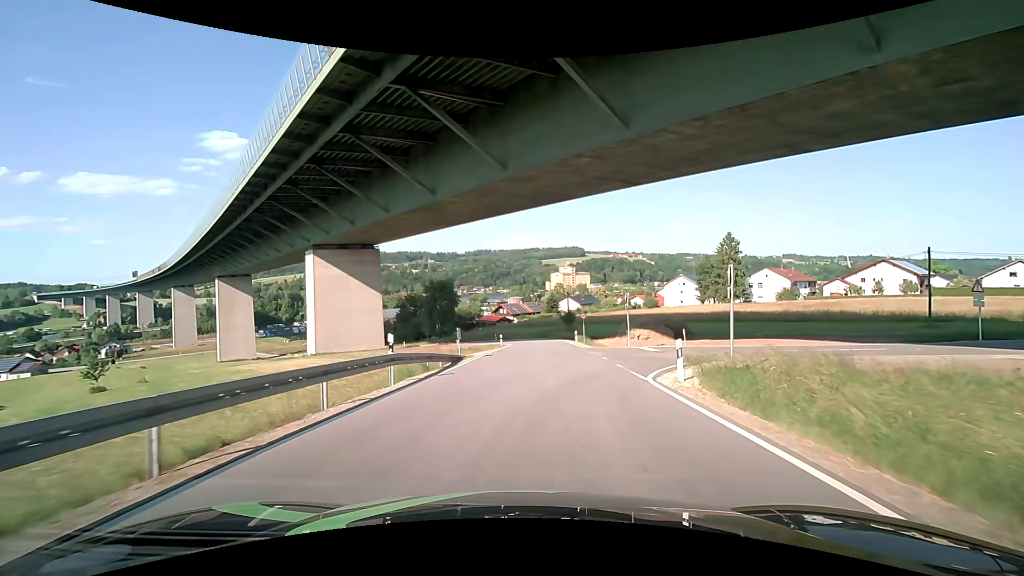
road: unclassified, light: Day
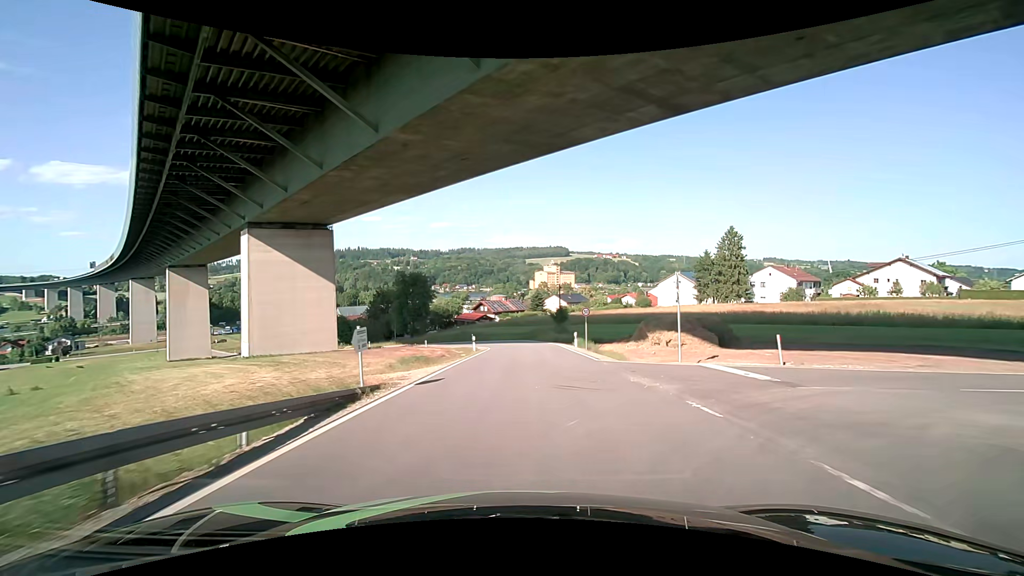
(+0.1, +12.7) m; +2°
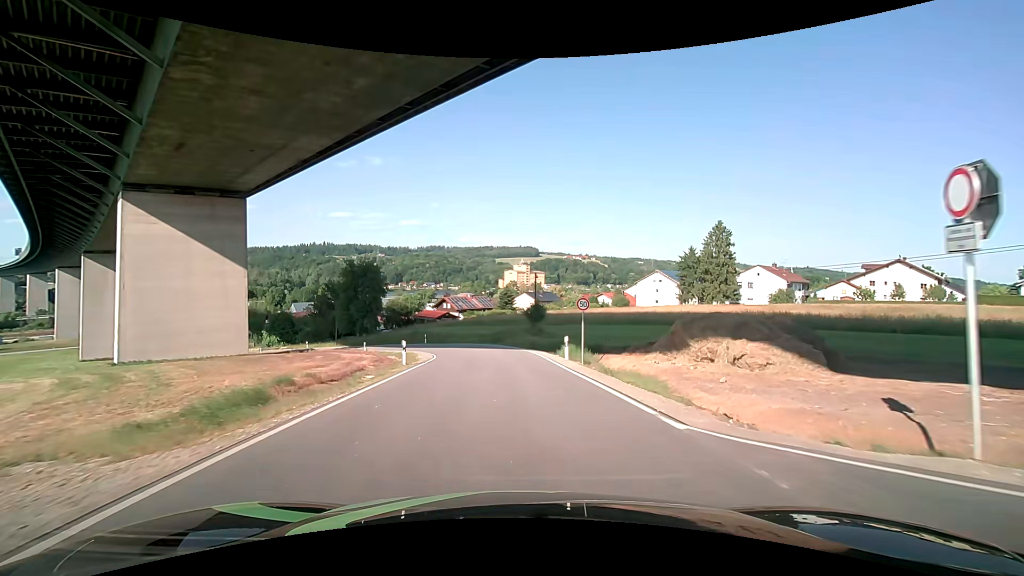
(+0.4, +13.1) m; +4°
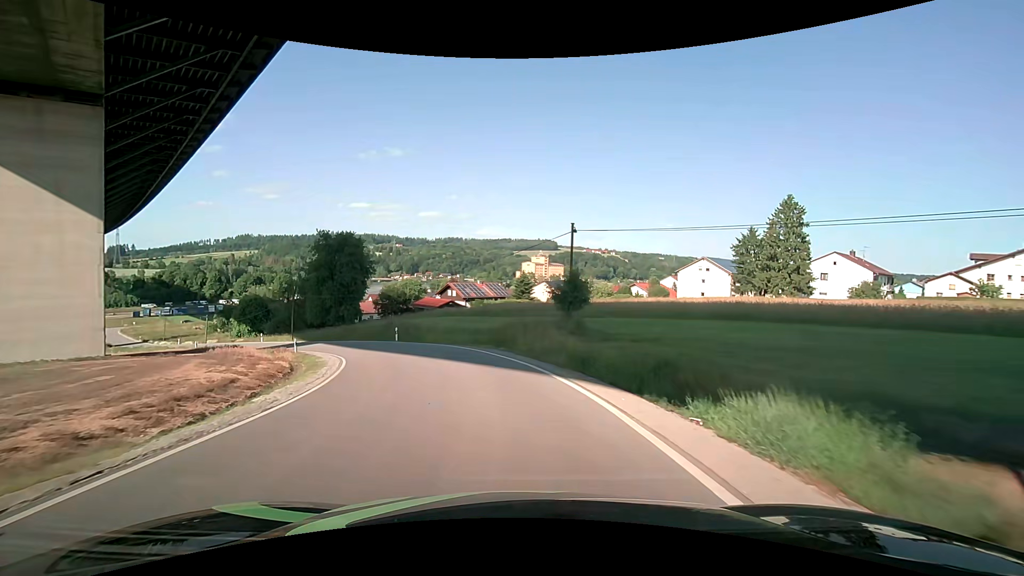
(-0.2, +20.0) m; -2°
(0, +10) (-2, +20) (-6, +29) (-11, +38) (-17, +46) (-24, +53) (-31, +60) (-38, +67) (-45, +74) (-52, +81) m
